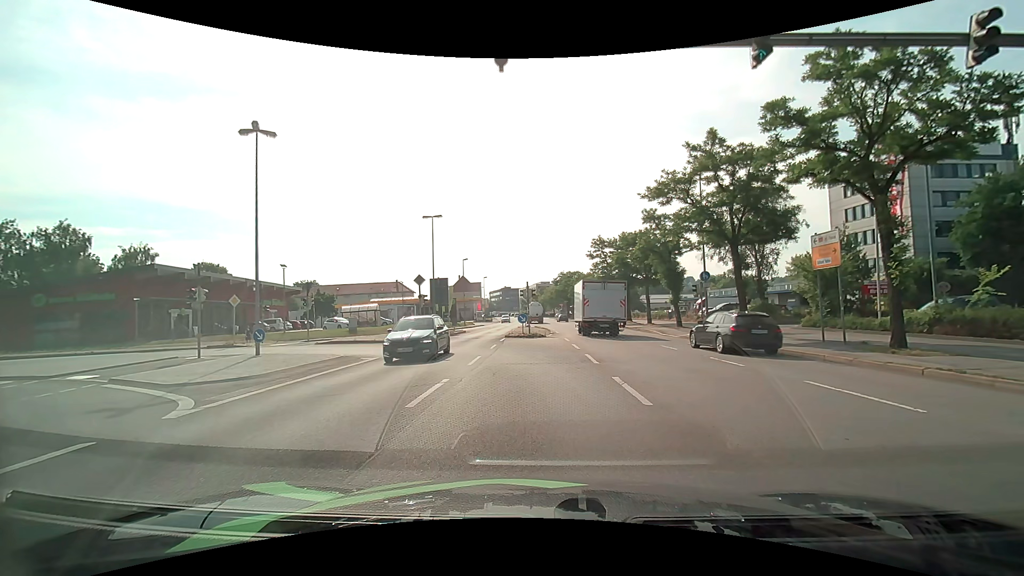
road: primary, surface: asphalt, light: Day
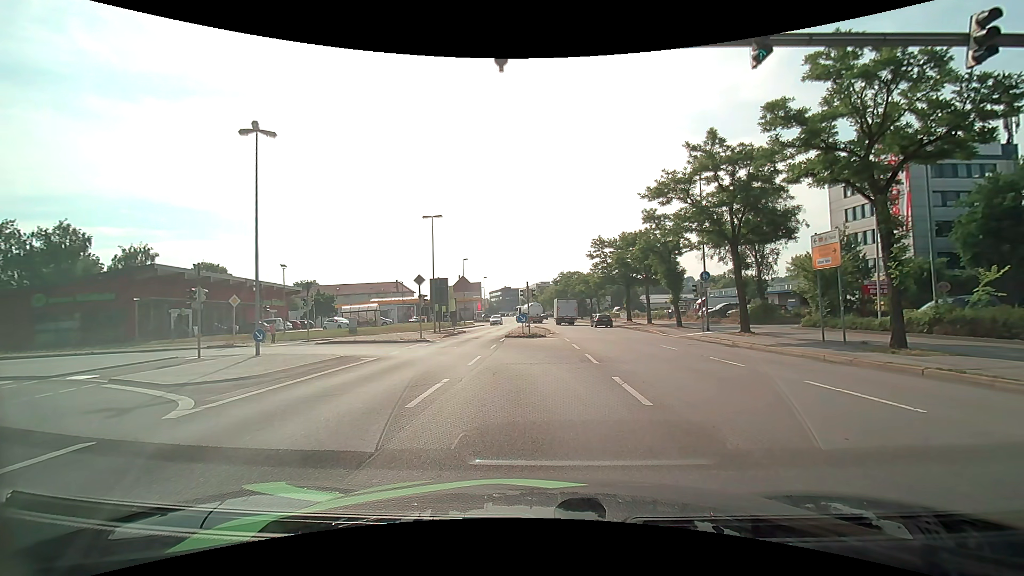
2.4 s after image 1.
(0.0, 0.0) m; 0°
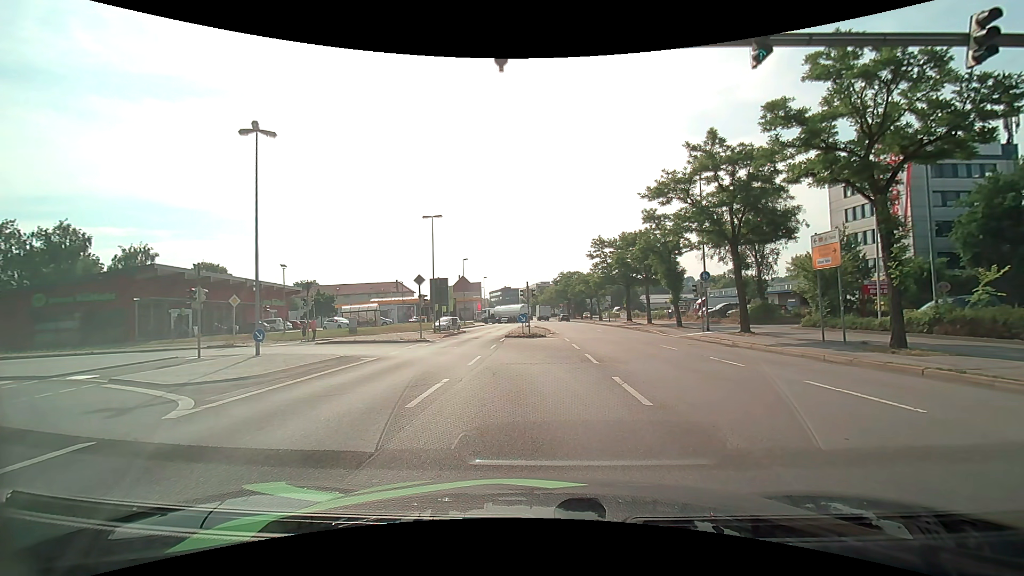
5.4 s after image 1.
(0.0, 0.0) m; 0°
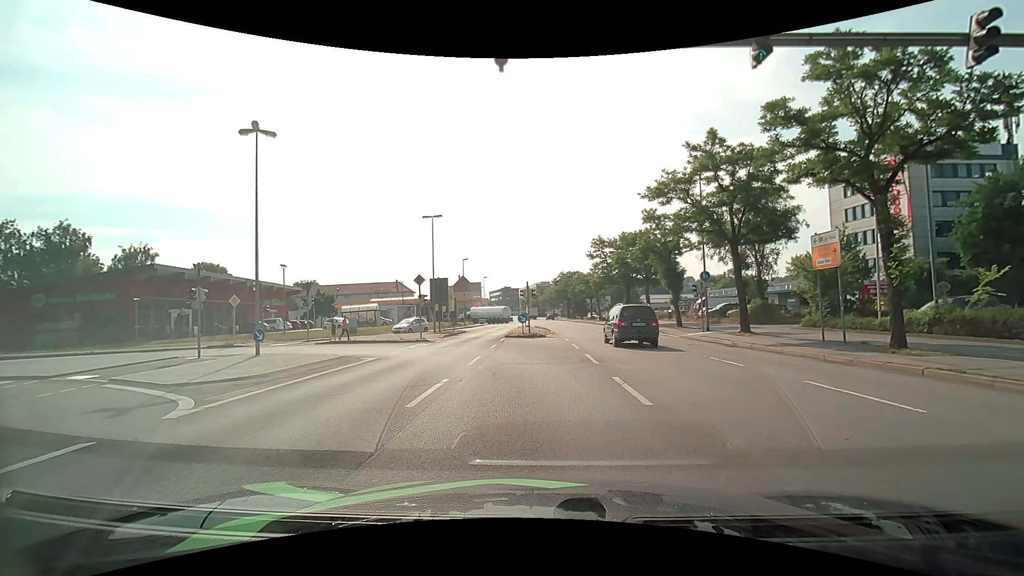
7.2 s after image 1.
(0.0, 0.0) m; 0°
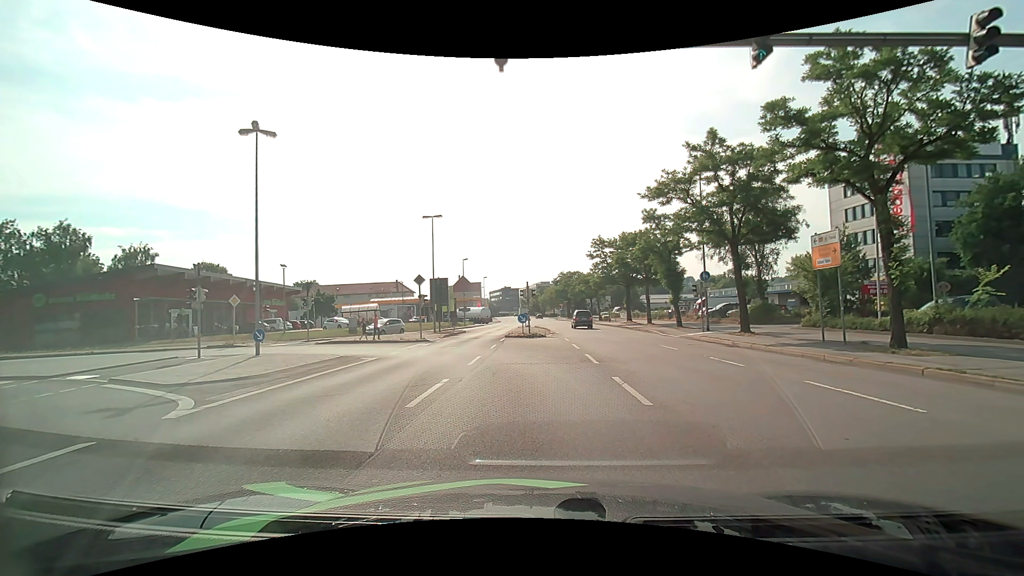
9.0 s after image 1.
(0.0, 0.0) m; 0°
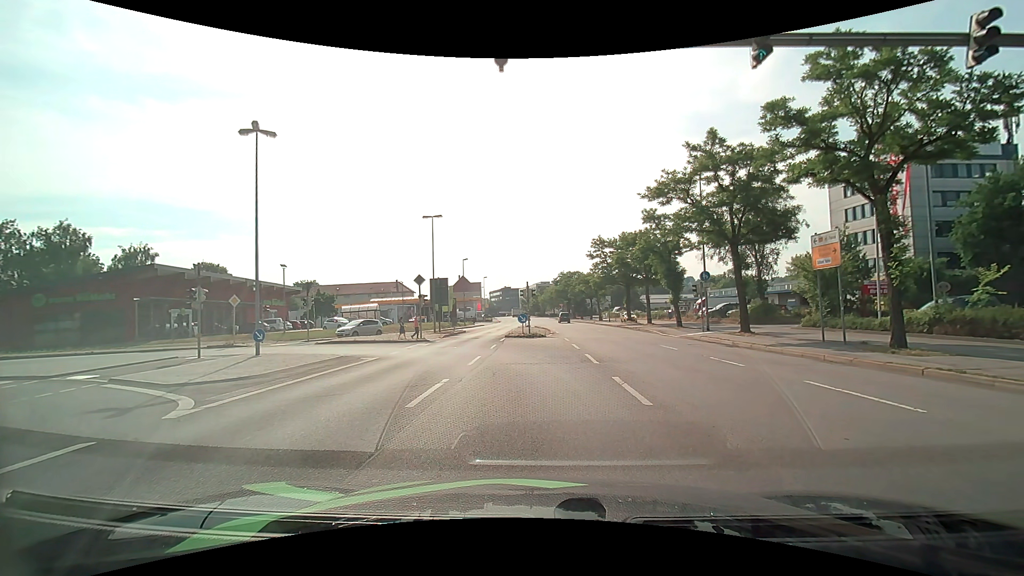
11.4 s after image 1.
(0.0, 0.0) m; 0°
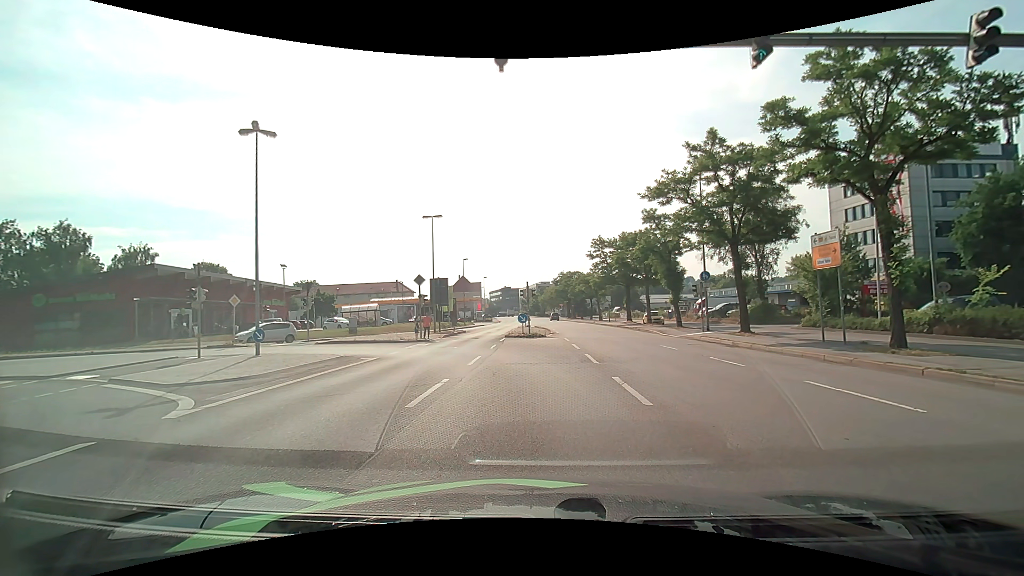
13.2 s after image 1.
(0.0, 0.0) m; 0°
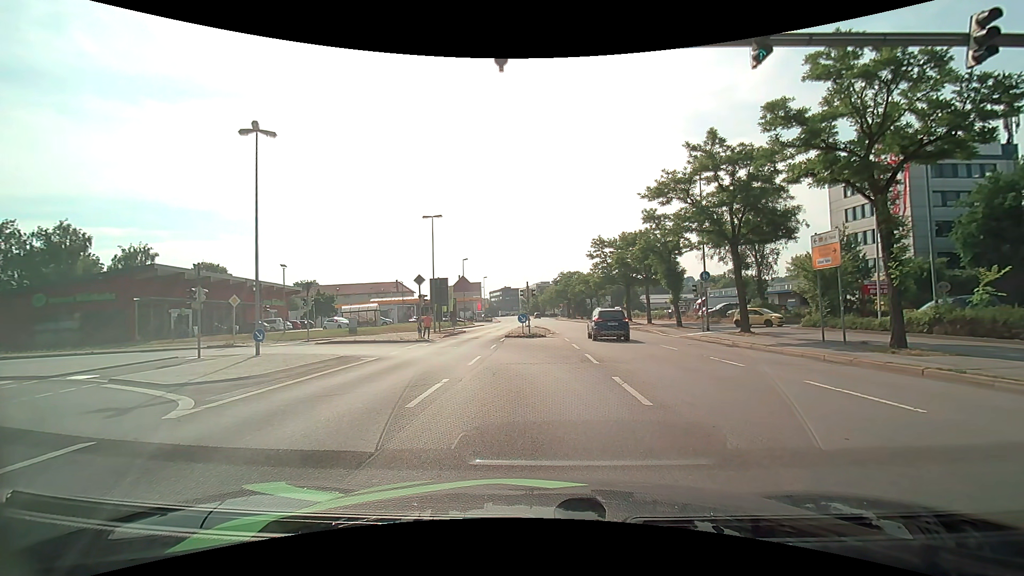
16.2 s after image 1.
(0.0, 0.0) m; 0°
